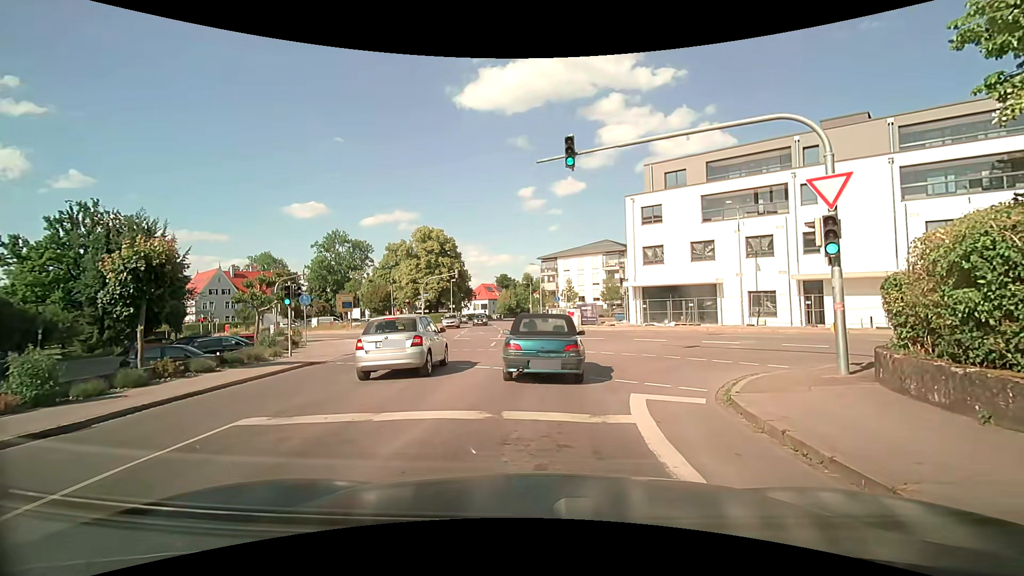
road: tertiary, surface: asphalt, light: Day
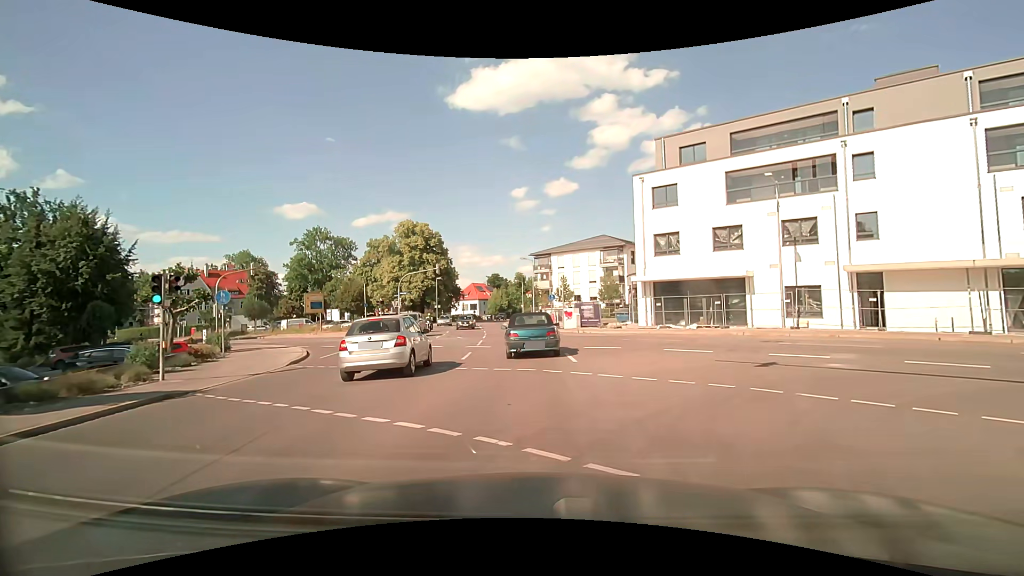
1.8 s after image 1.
(+0.2, +7.2) m; +2°
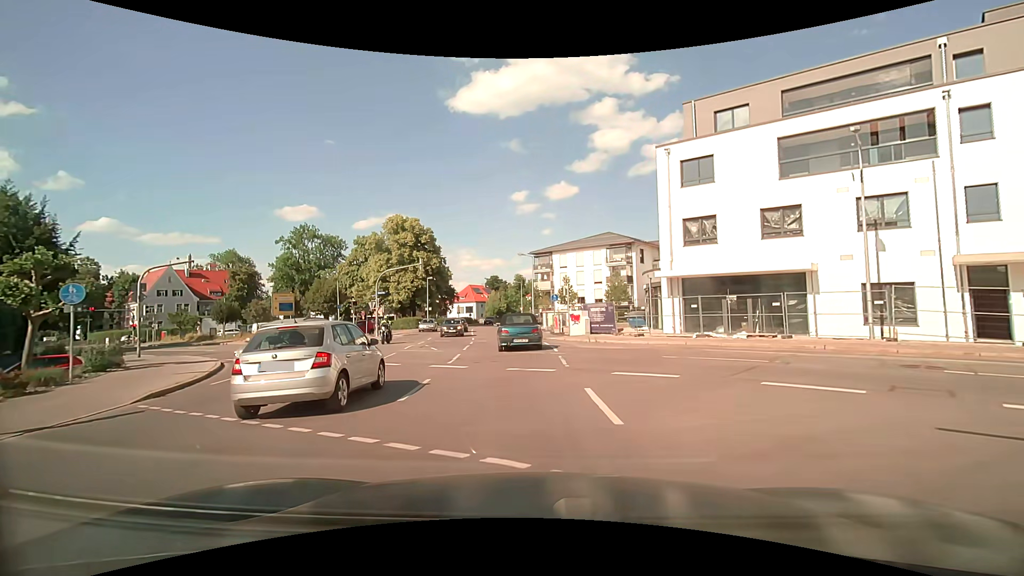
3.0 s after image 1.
(0.0, +7.4) m; 0°
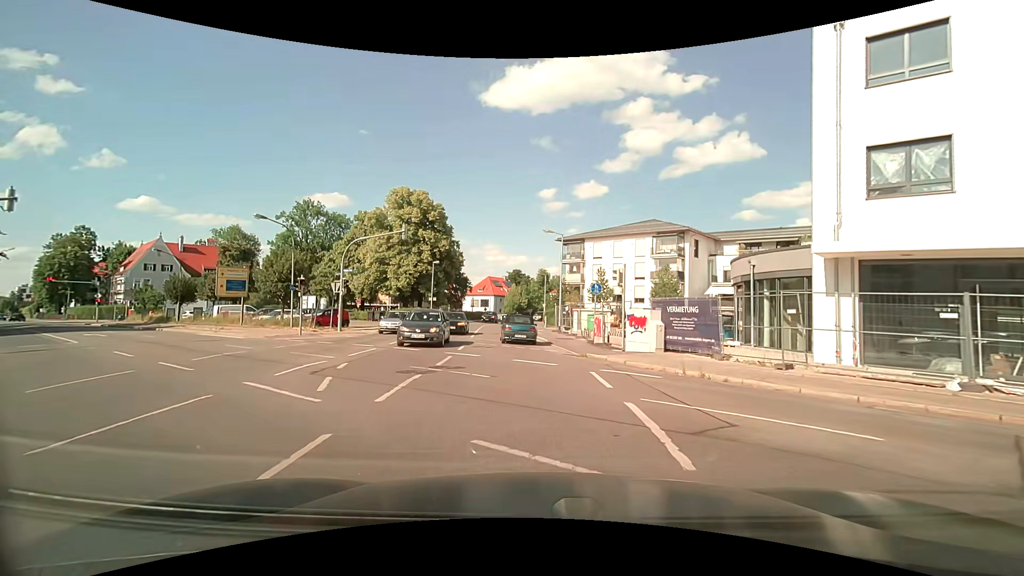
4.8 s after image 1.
(-0.4, +13.4) m; -2°
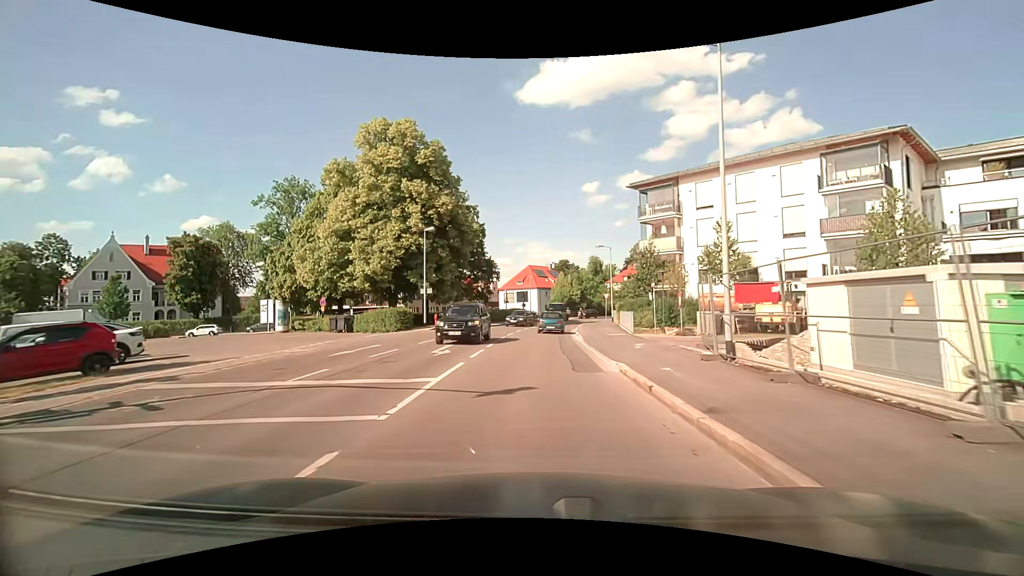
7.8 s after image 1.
(-1.5, +27.0) m; -6°
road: secondary
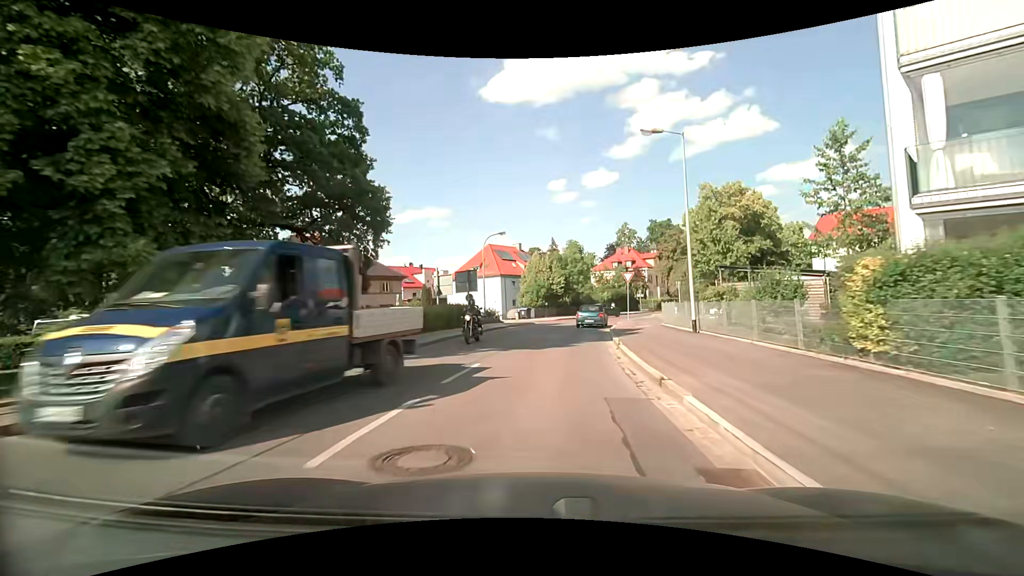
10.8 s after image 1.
(+0.7, +33.0) m; +4°
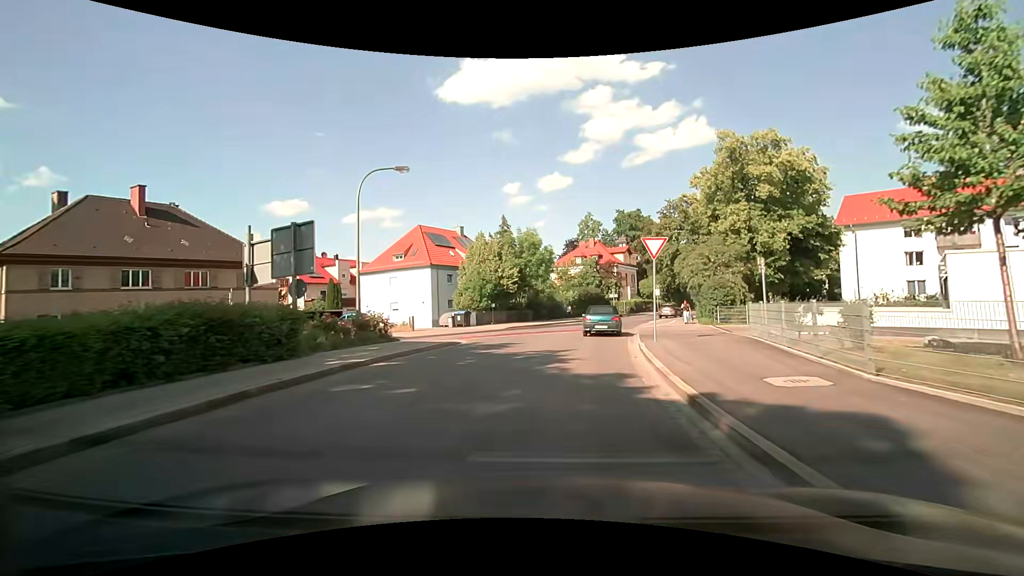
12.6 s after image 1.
(+0.8, +19.0) m; +6°
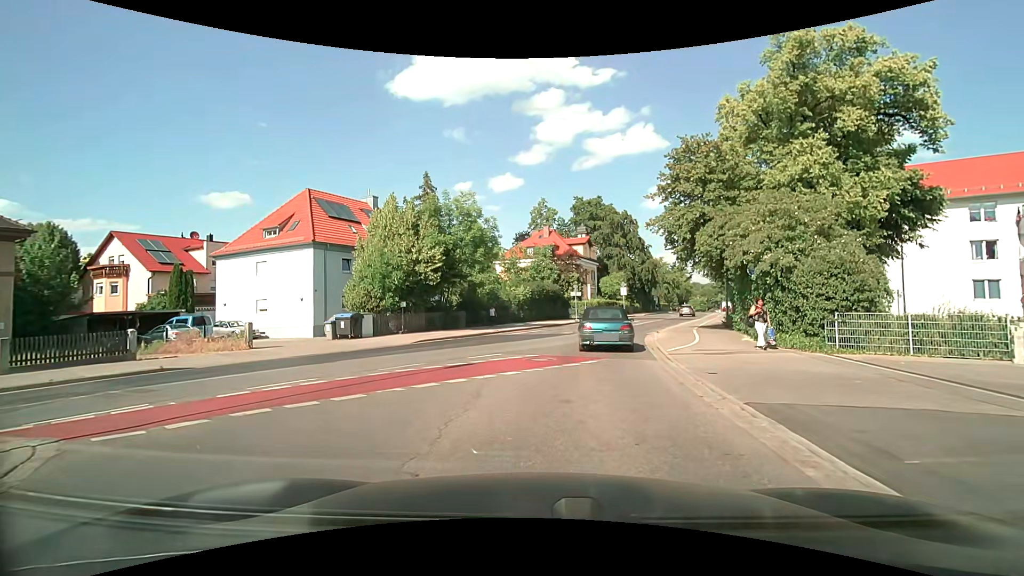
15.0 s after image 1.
(+0.6, +15.3) m; +5°
(+1, +10) (+2, +20) (+4, +30) (+8, +39) (+12, +48) (+15, +58) (+19, +67) (+22, +76) (+26, +86) (+29, +95) m
